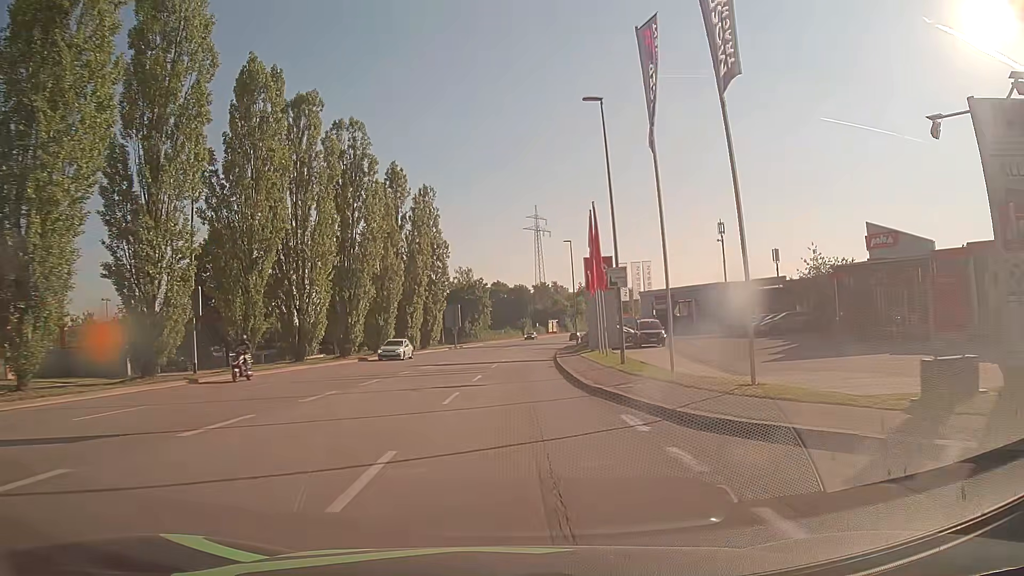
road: tertiary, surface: asphalt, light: Day
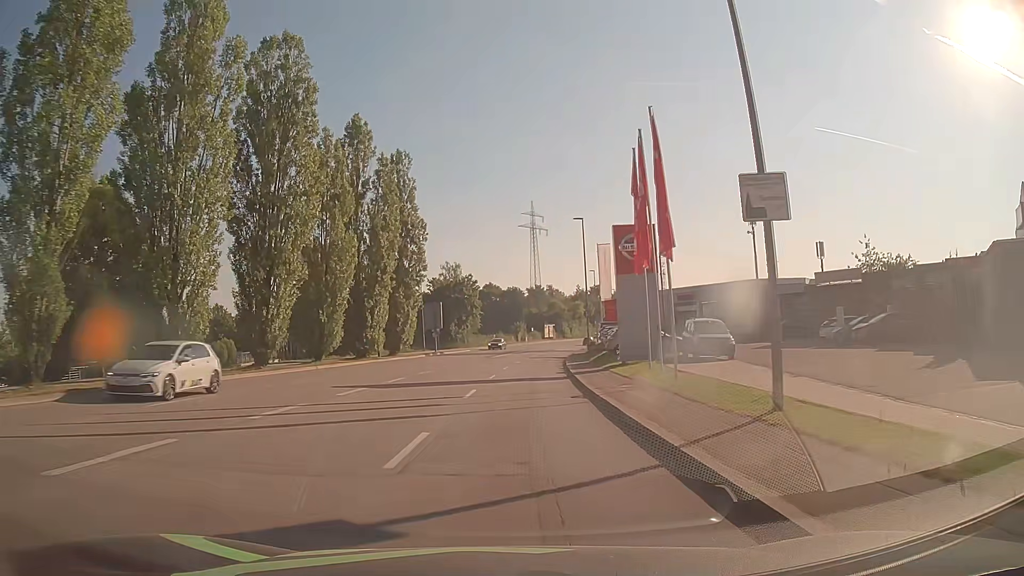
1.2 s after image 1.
(0.0, +15.2) m; +1°
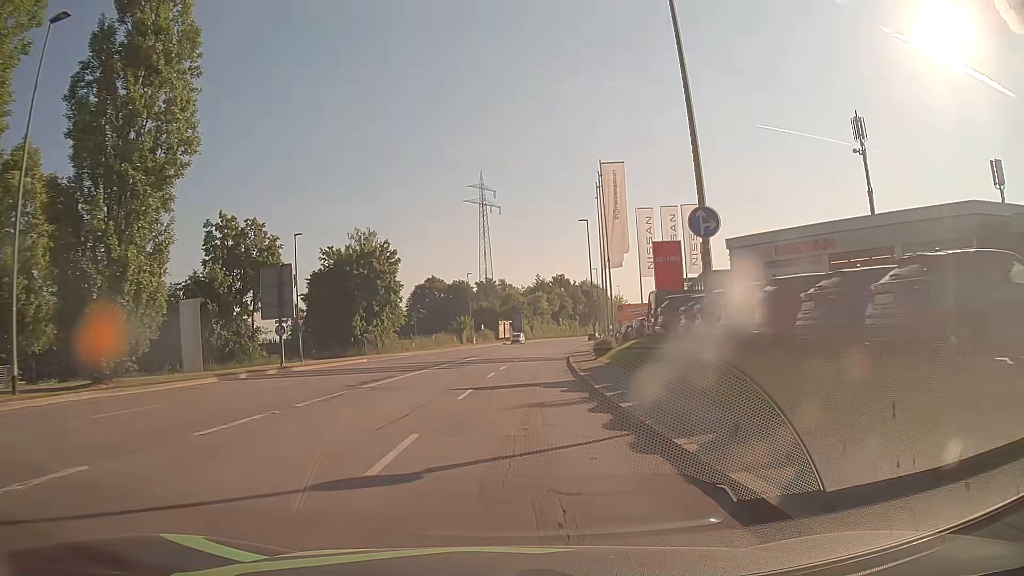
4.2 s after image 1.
(+1.3, +38.0) m; +5°
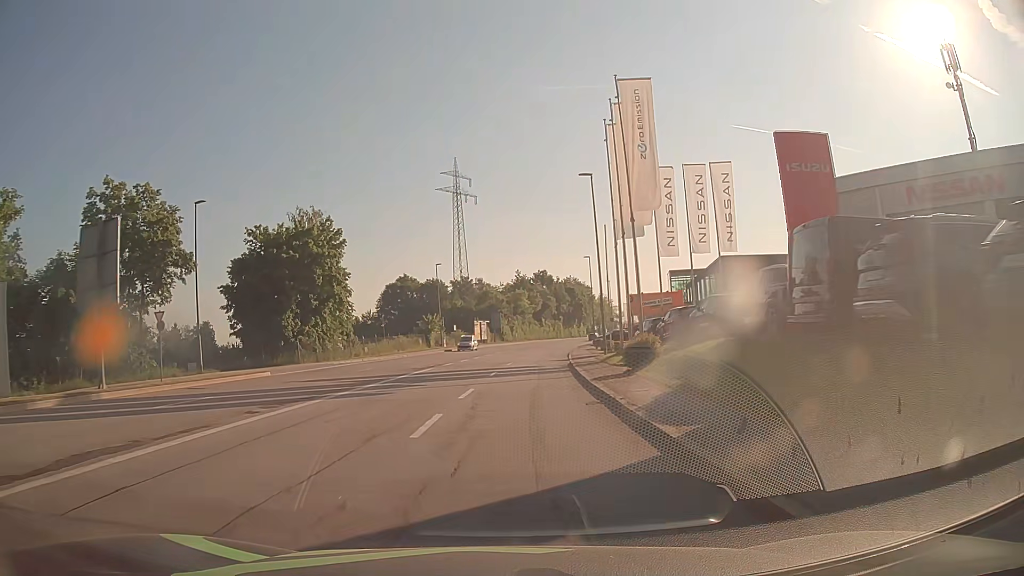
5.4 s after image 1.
(+0.2, +15.3) m; +1°
(0, +10) (+1, +20) (+1, +30) (+2, +40) (+3, +50) (+4, +60) (+6, +70) (+7, +80) (+9, +89) (+11, +99) m
